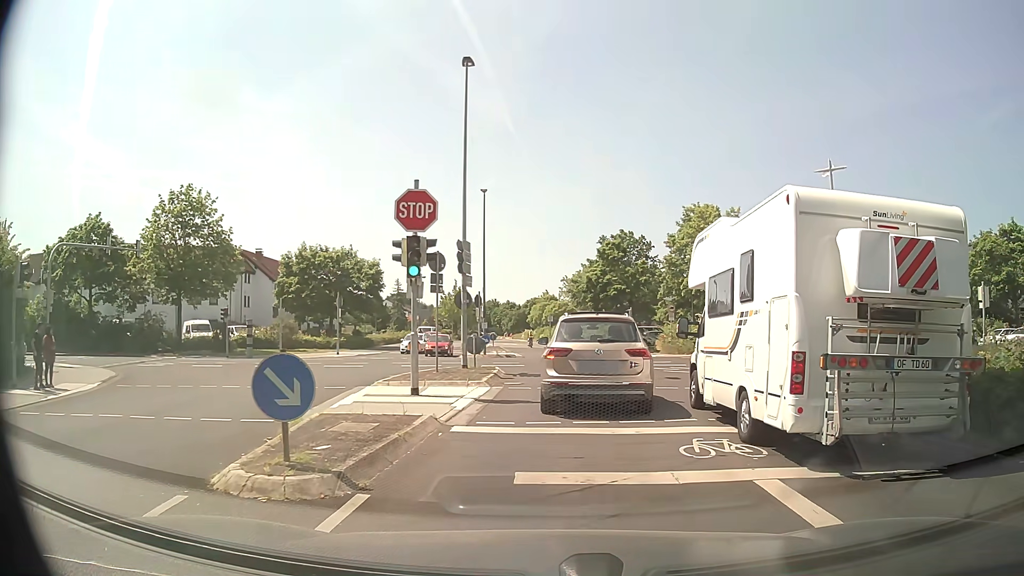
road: residential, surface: asphalt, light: Day
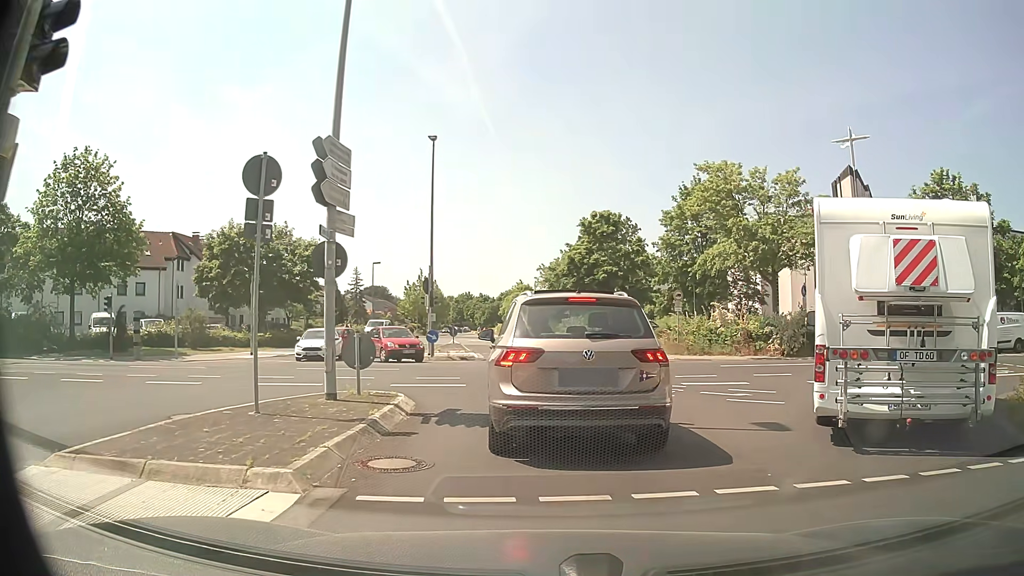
(+0.3, +10.8) m; +2°
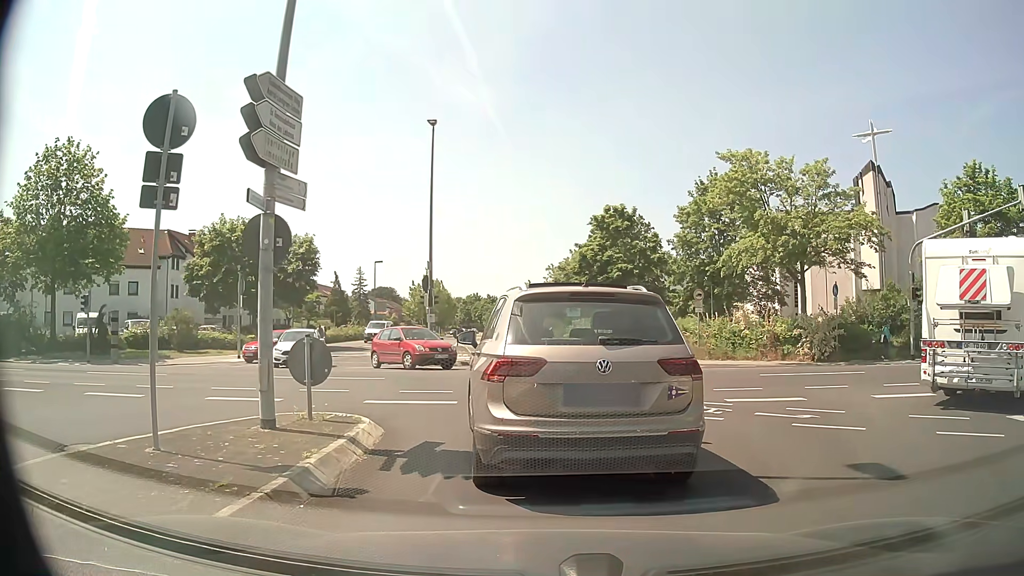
(0.0, +2.6) m; -1°
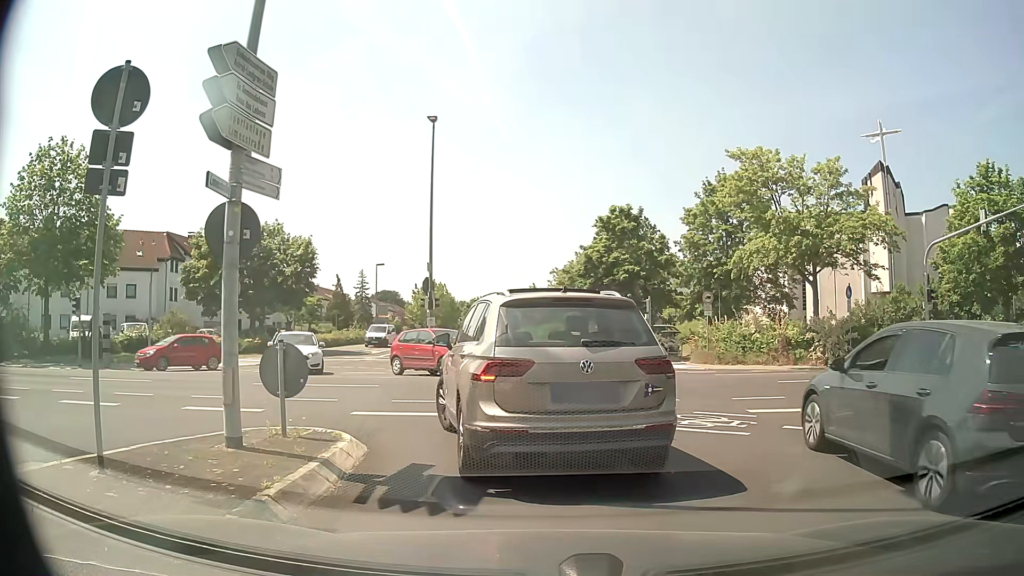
(0.0, +1.0) m; 0°
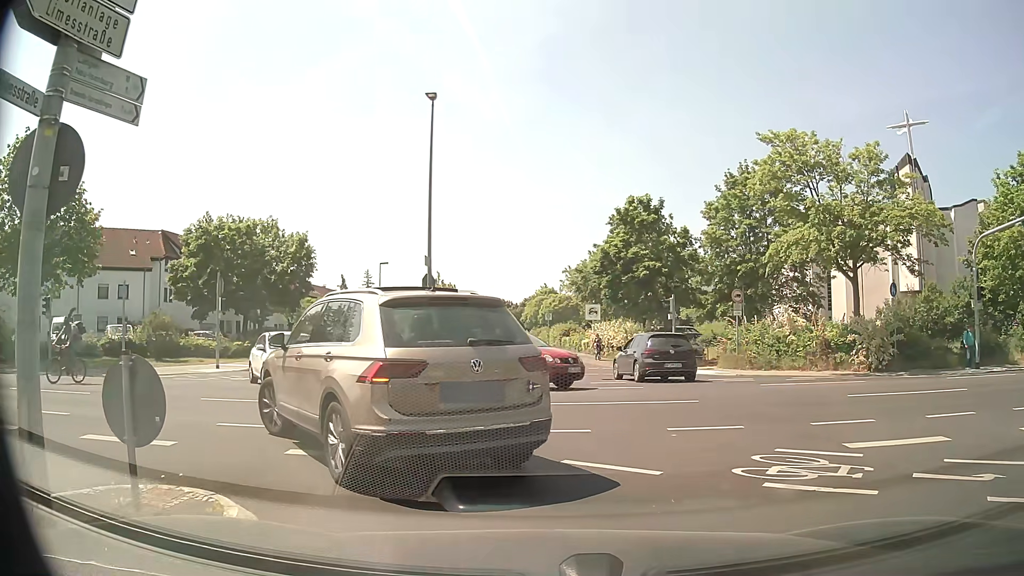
(-0.1, +3.3) m; -2°
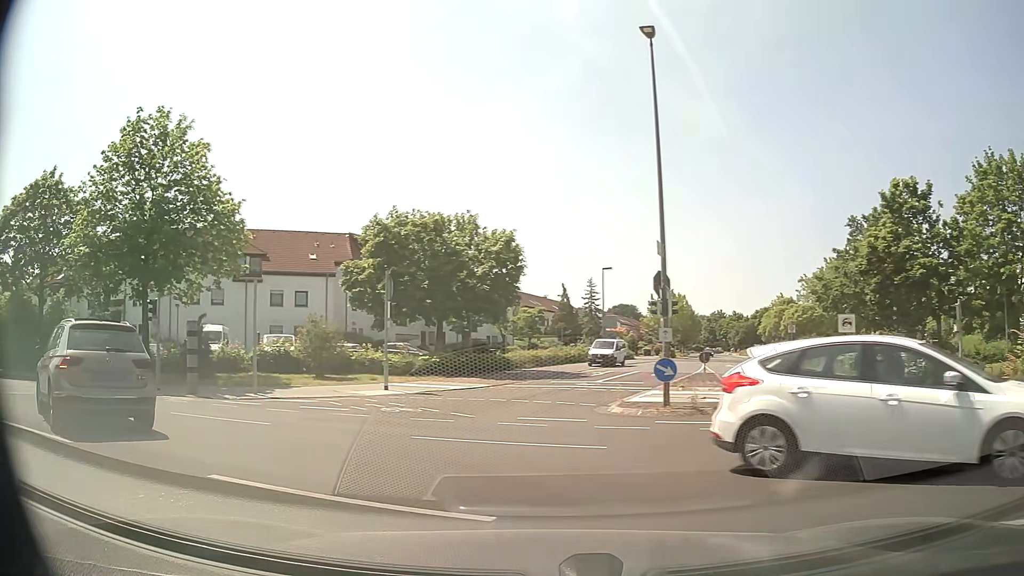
(-0.7, +7.1) m; -19°
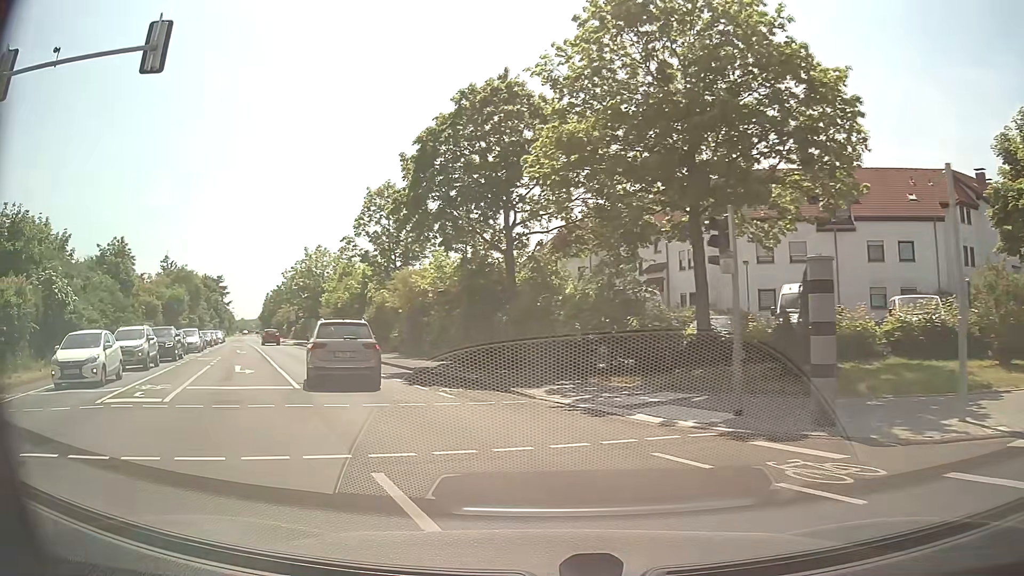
(-6.6, +12.0) m; -48°
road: secondary
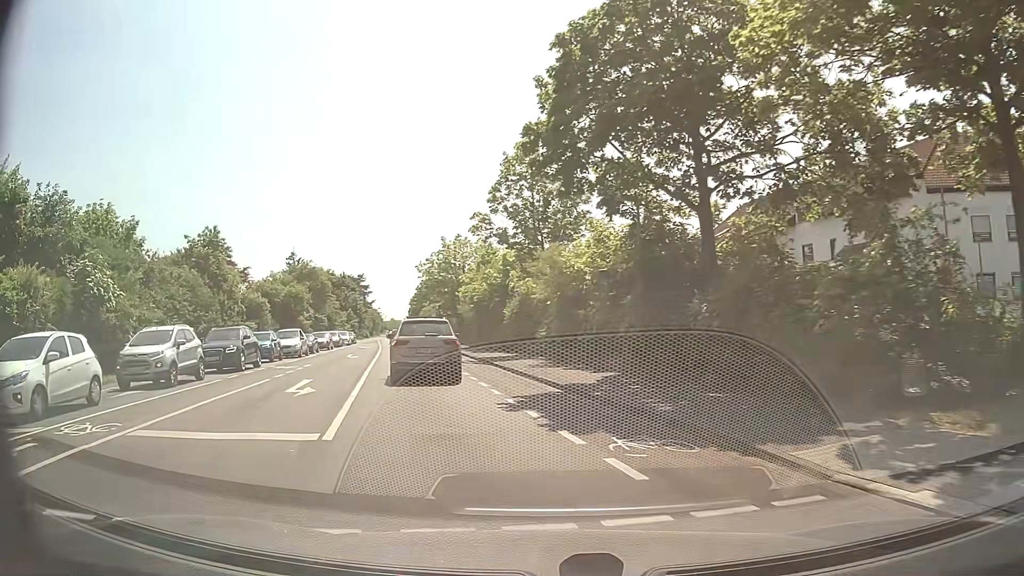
(-1.0, +8.3) m; -13°
(-1, +10) (-3, +20) (-5, +29) (-8, +39) (-10, +49) (-12, +59) (-15, +68) (-17, +78) (-19, +88) (-22, +97) m
